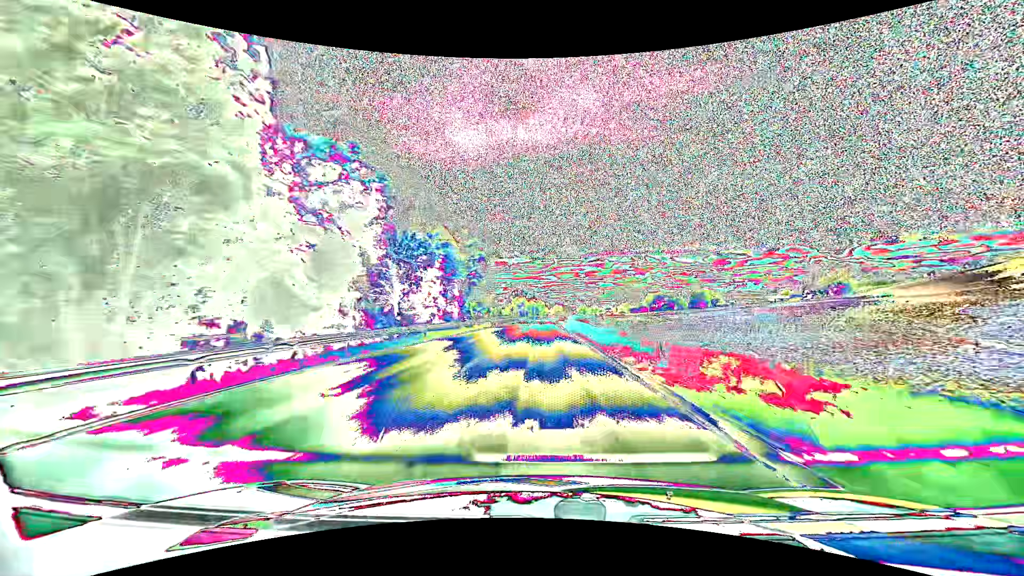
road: primary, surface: asphalt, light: Day
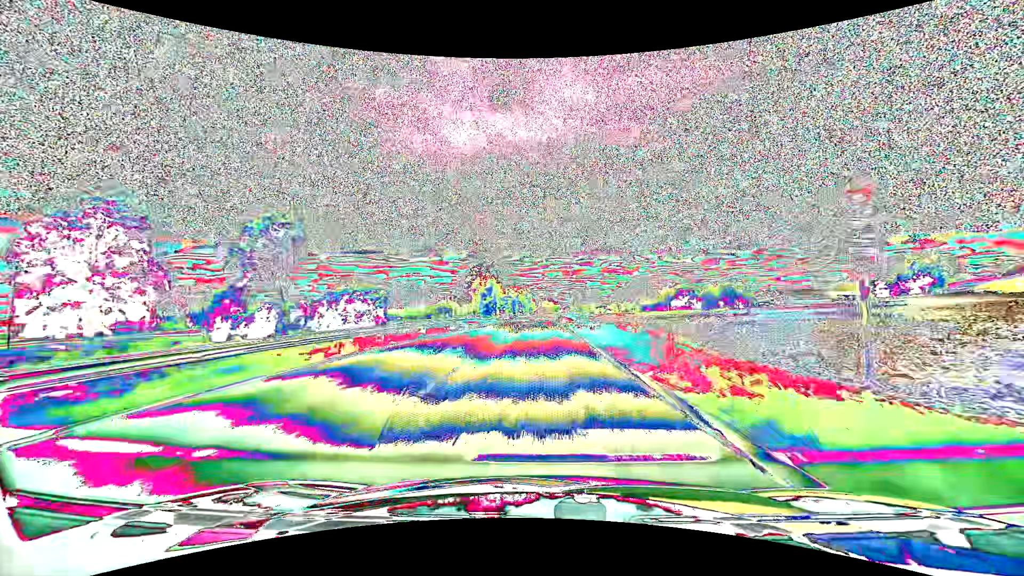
(+0.5, +76.1) m; +1°
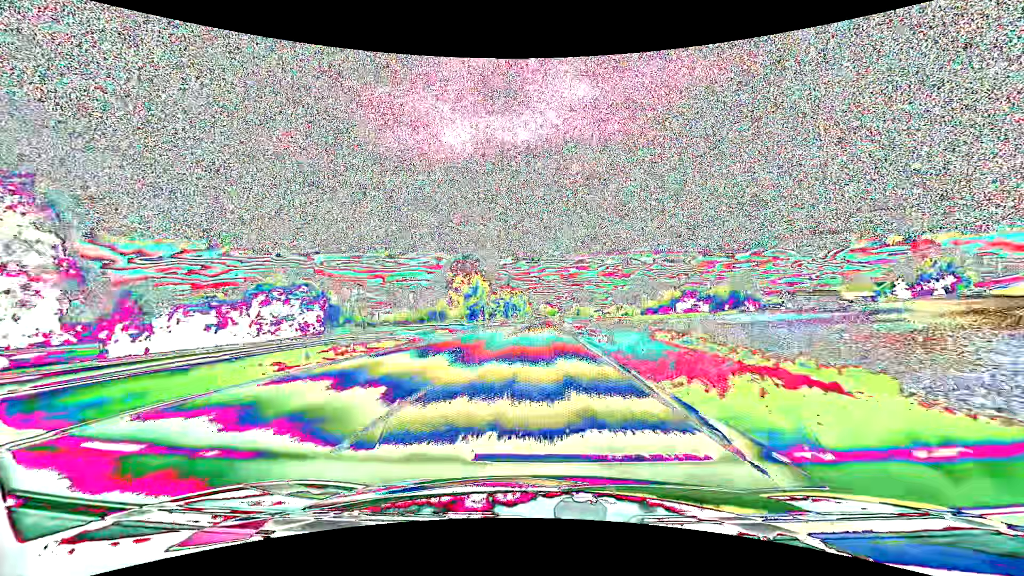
(+0.1, +15.4) m; +1°
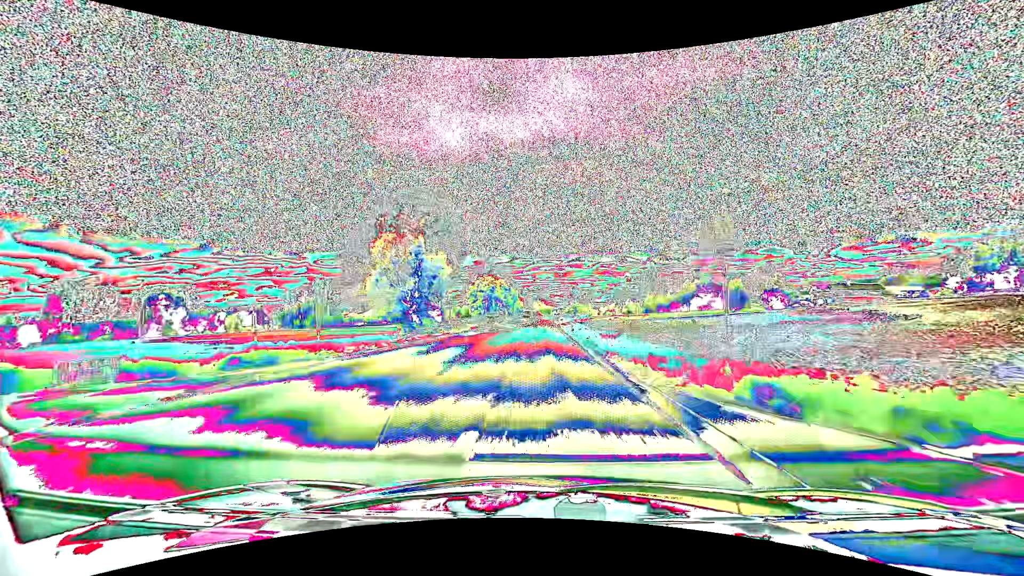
(+0.2, +30.8) m; +1°
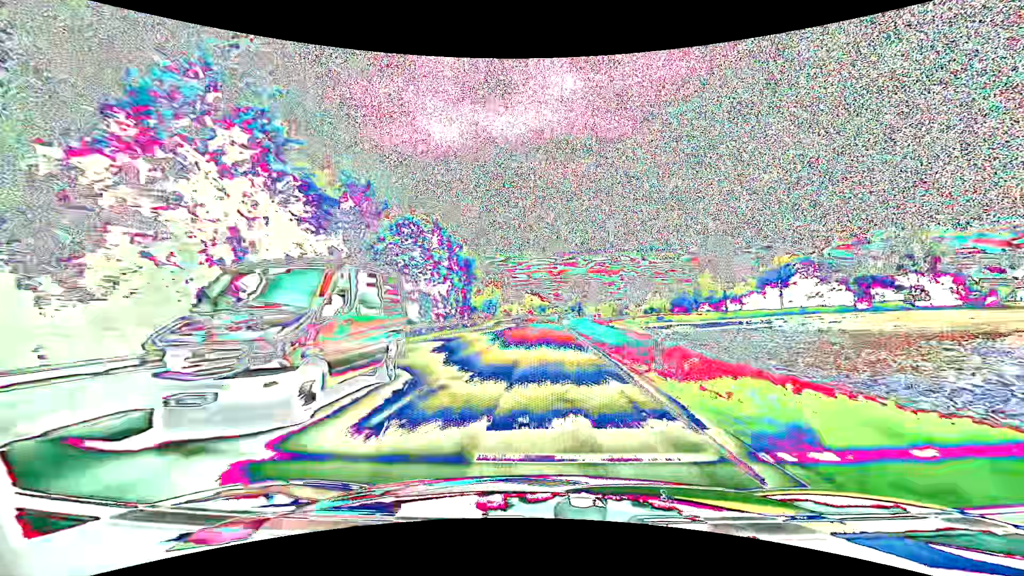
(+0.4, +77.9) m; +1°
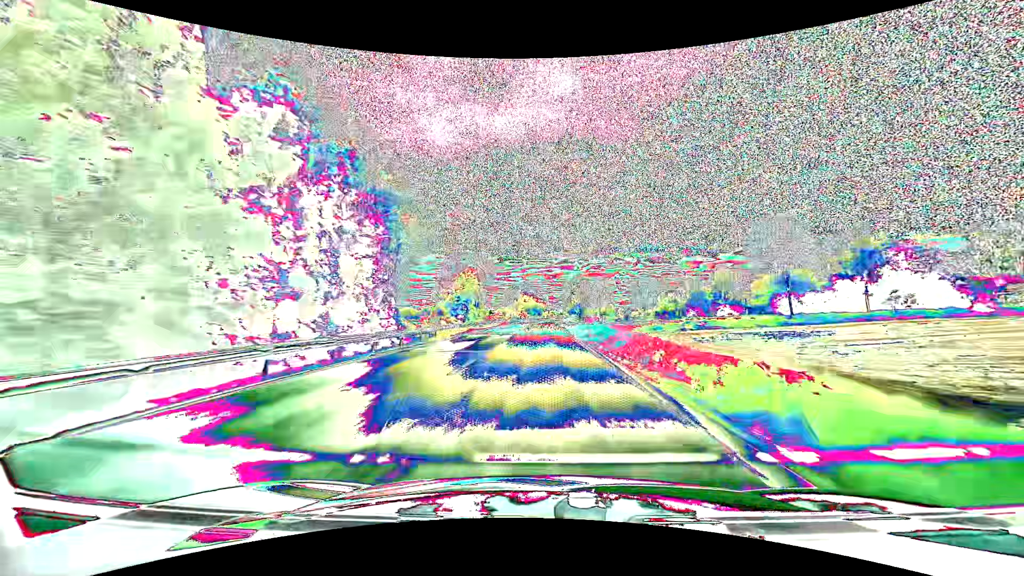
(+0.2, +31.4) m; +1°
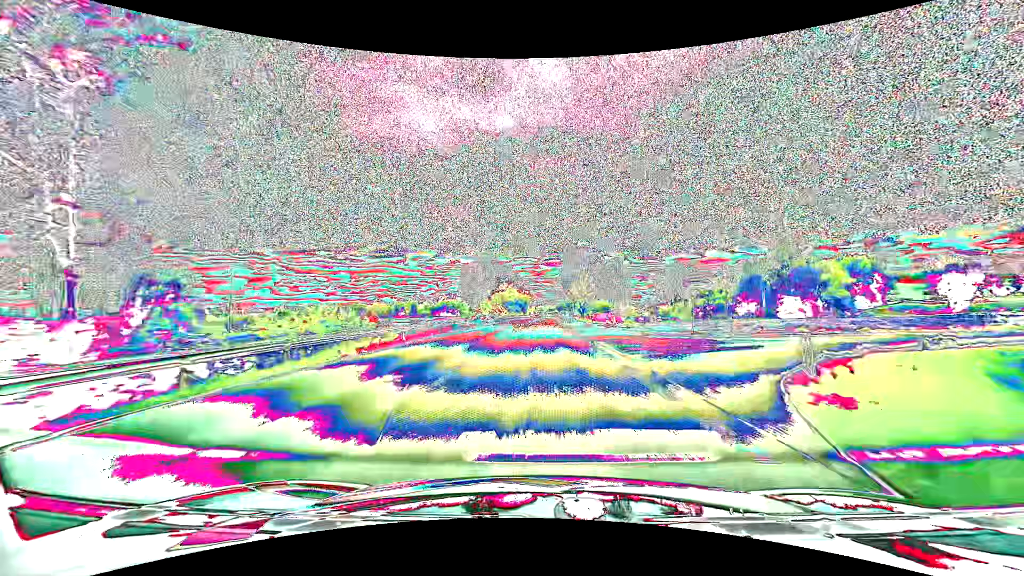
(+0.7, +63.1) m; +2°
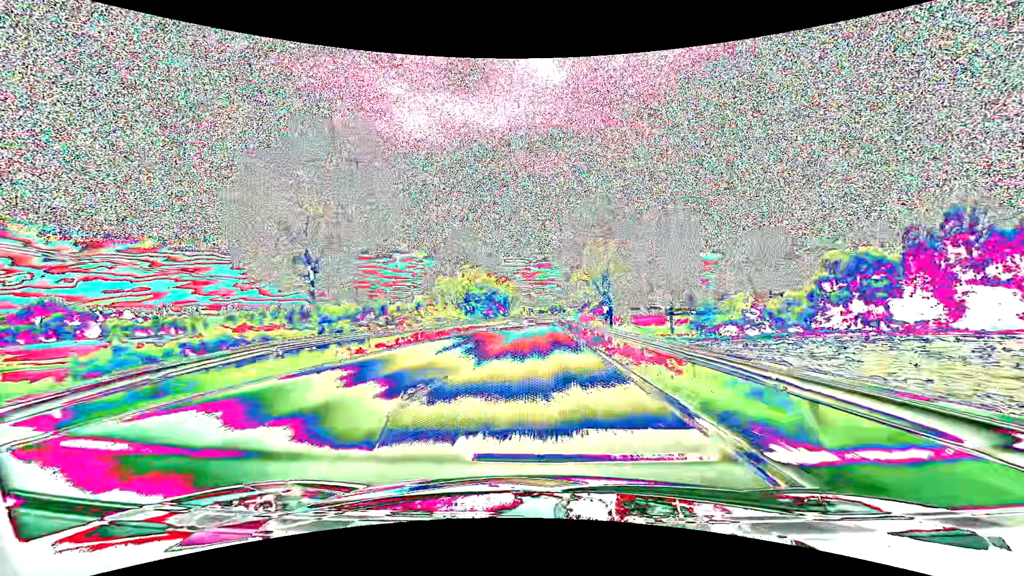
(+0.4, +63.4) m; +1°
(0, +10) (0, +20) (0, +30) (0, +40) (0, +50) (0, +60) (+1, +70) (+1, +80) (+1, +90) (+1, +100) m
